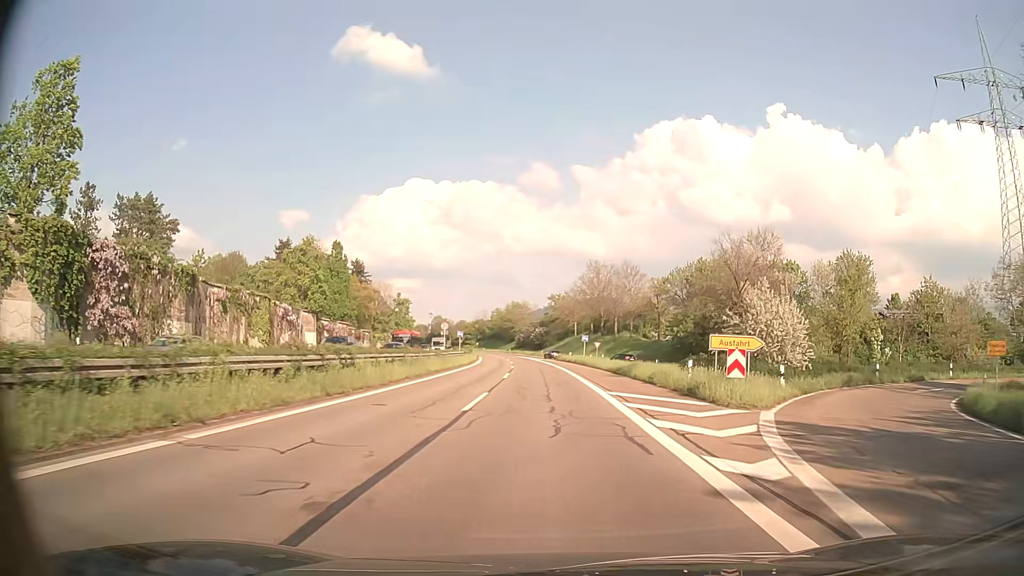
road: trunk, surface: asphalt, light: Day
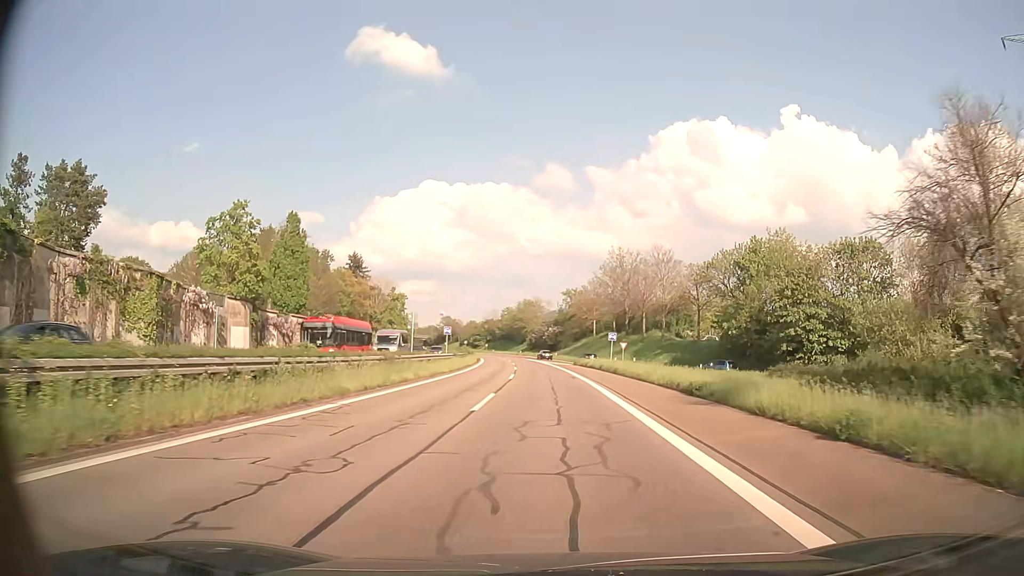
(-0.2, +17.4) m; -1°
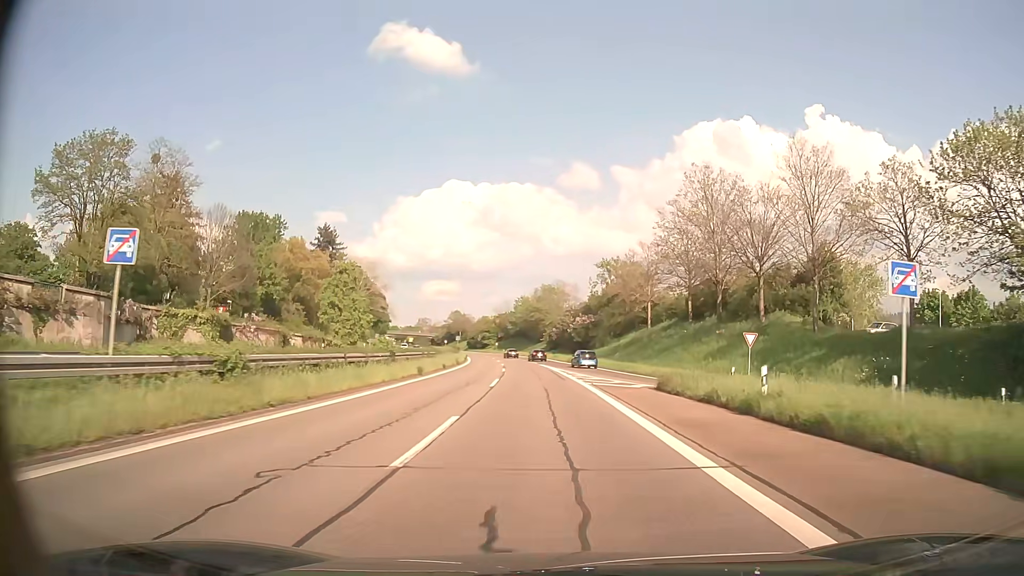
(-0.8, +44.2) m; -2°
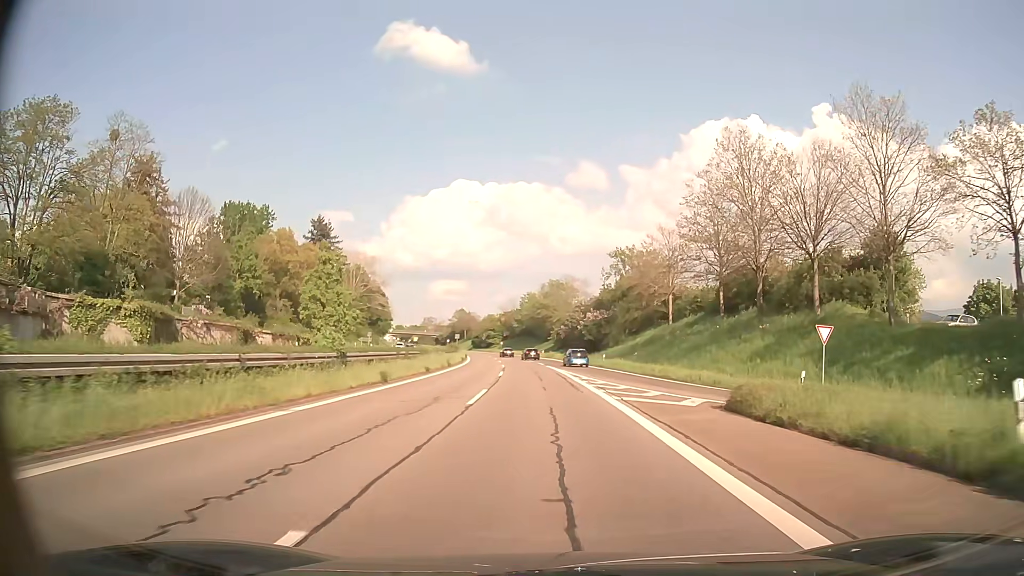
(-0.1, +9.0) m; -1°
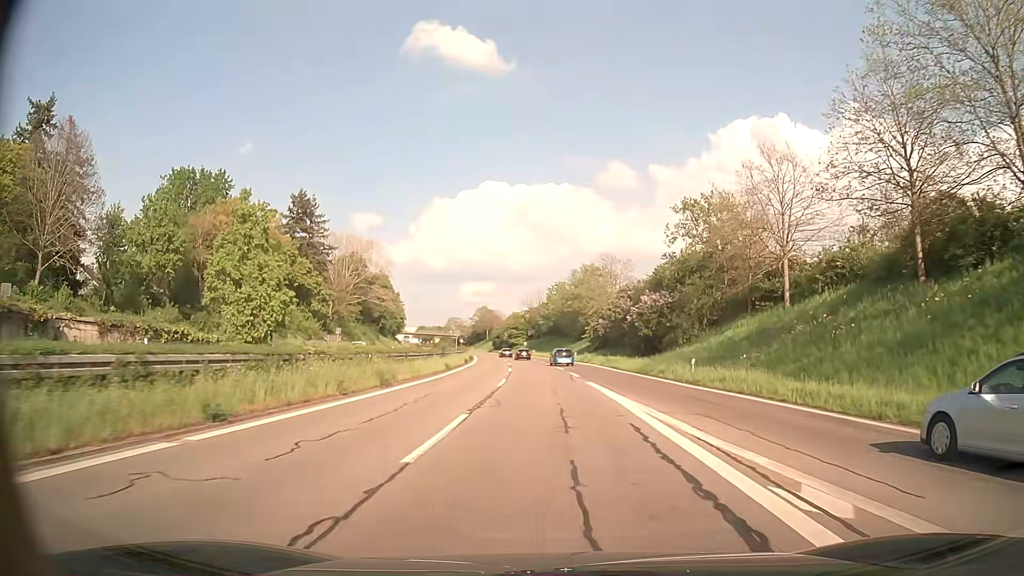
(-0.6, +26.8) m; -3°
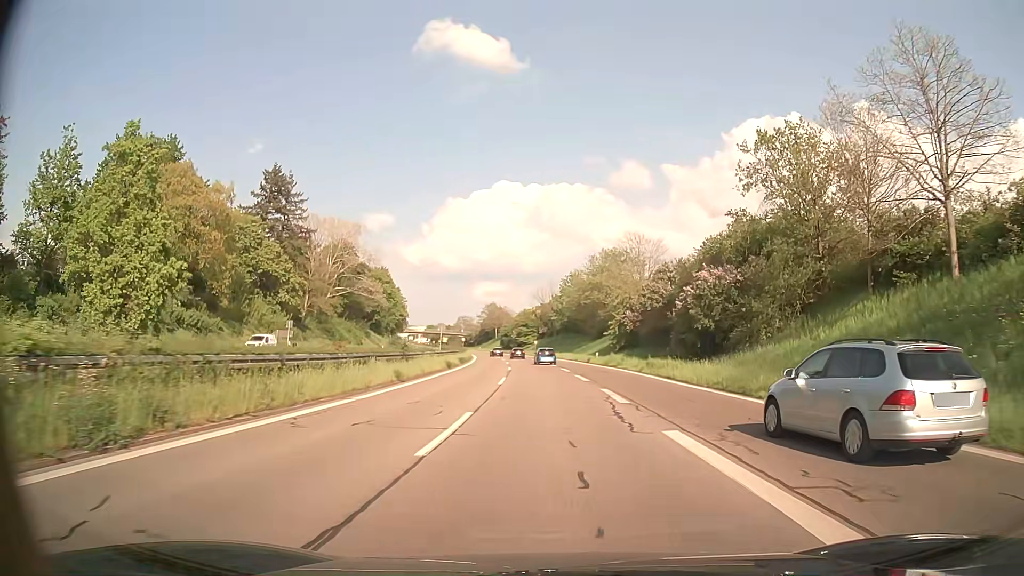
(-0.1, +17.3) m; -1°
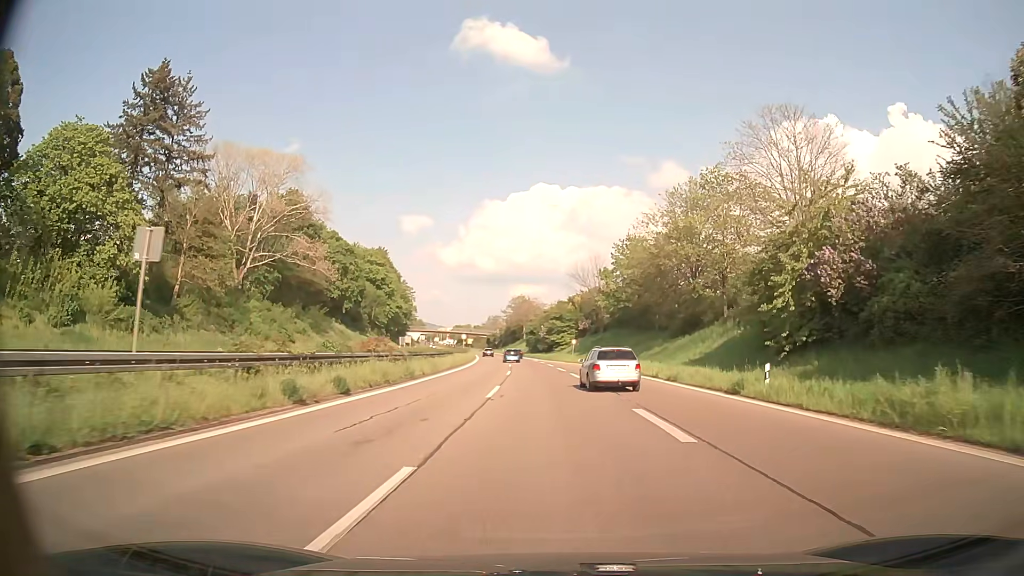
(-1.2, +43.0) m; -3°
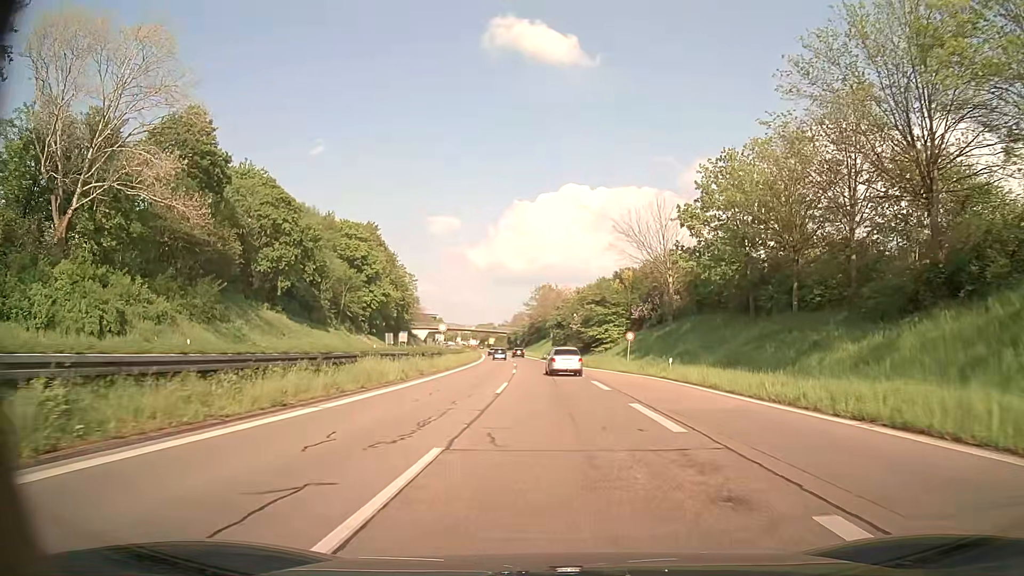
(-0.9, +34.6) m; -3°
(0, +10) (0, +20) (0, +30) (-1, +40) (-1, +50) (-2, +60) (-2, +70) (-3, +80) (-4, +90) (-4, +100) m
